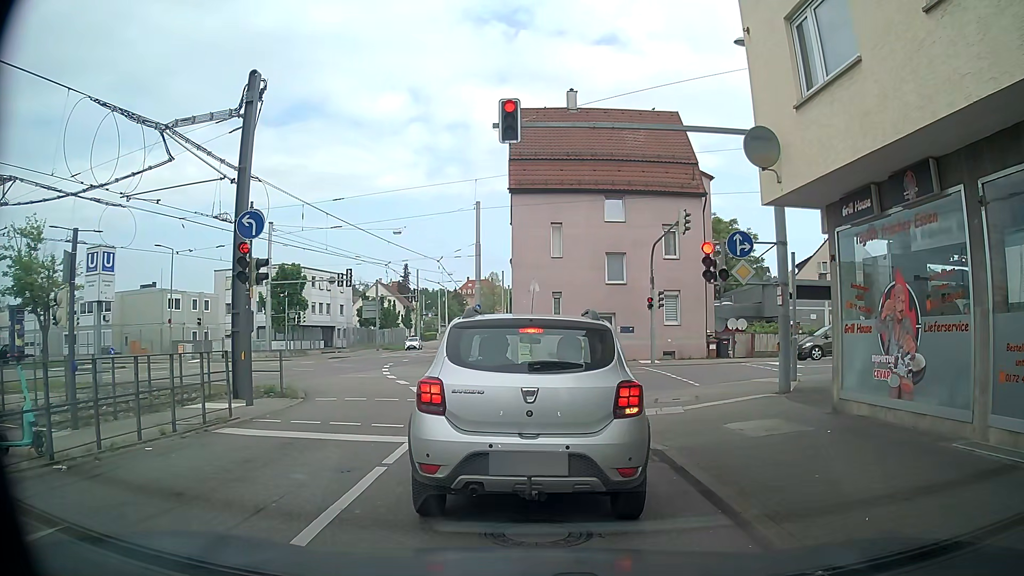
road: tertiary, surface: asphalt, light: Day
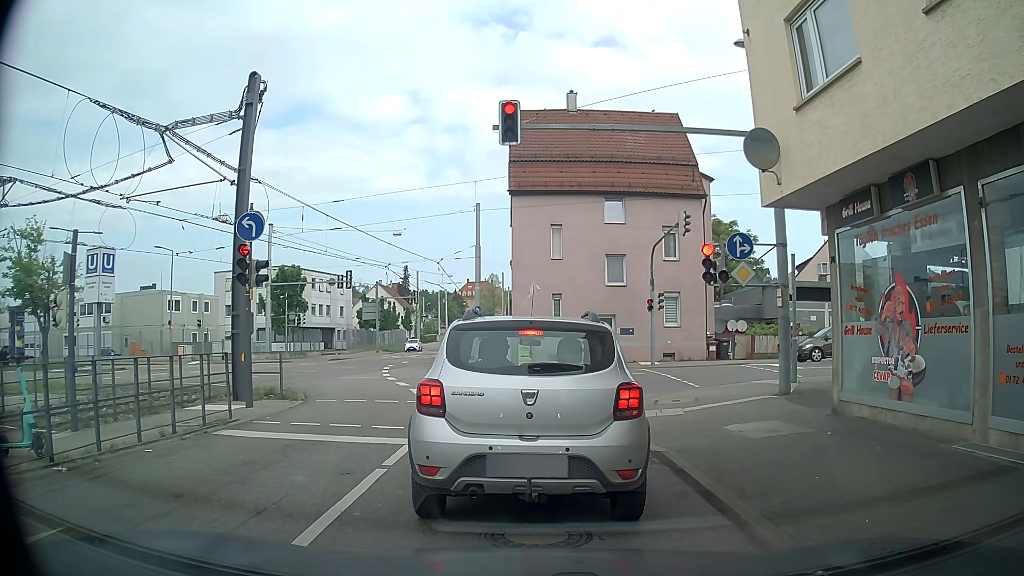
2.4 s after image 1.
(0.0, +0.1) m; 0°
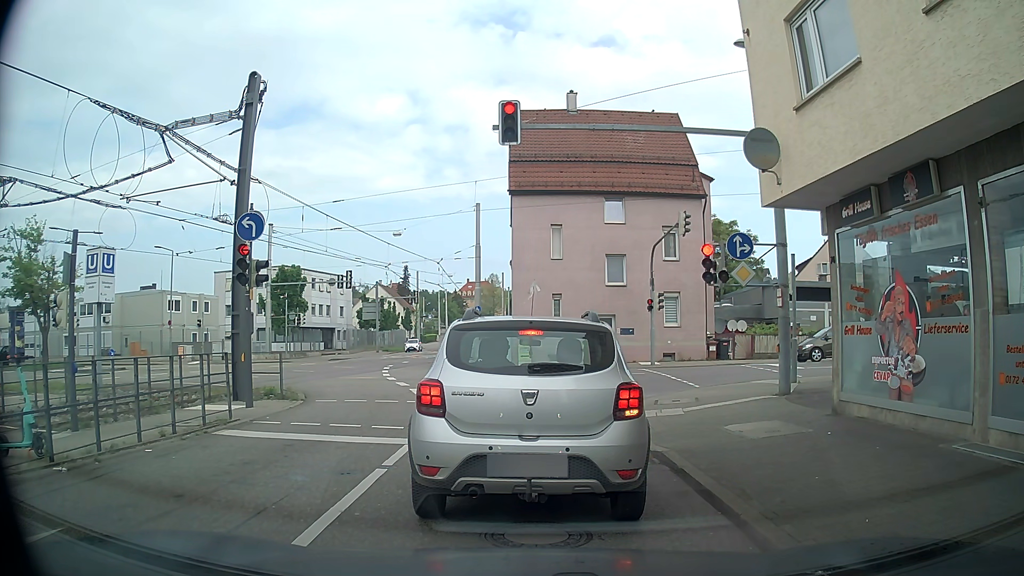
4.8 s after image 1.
(0.0, 0.0) m; 0°
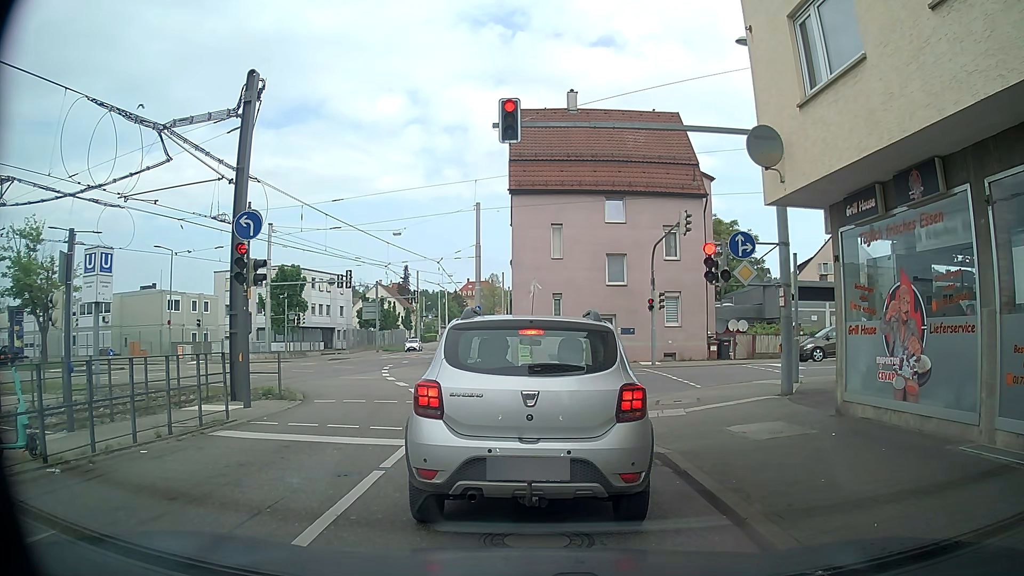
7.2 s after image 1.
(0.0, +0.2) m; 0°
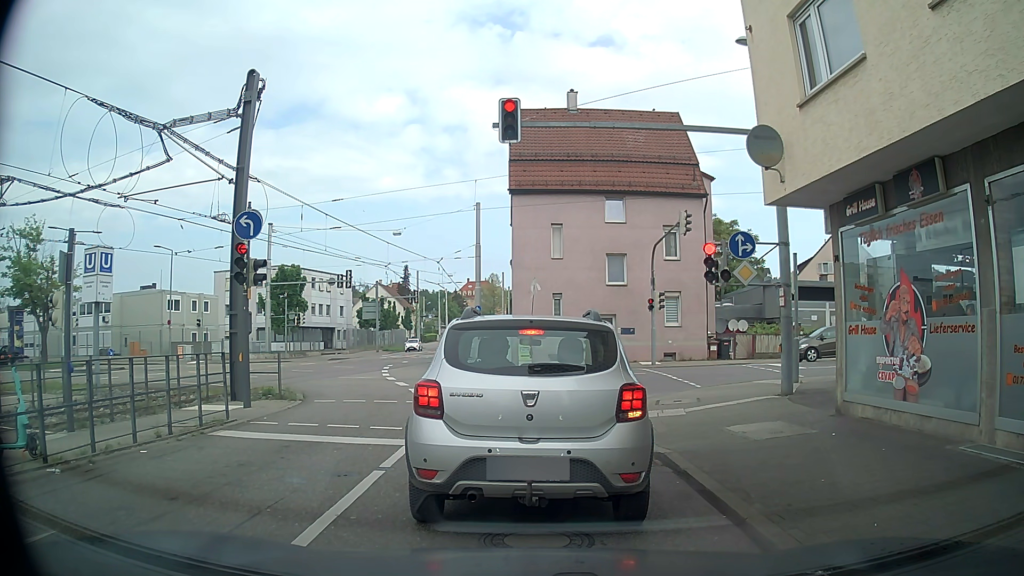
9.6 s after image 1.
(0.0, 0.0) m; 0°
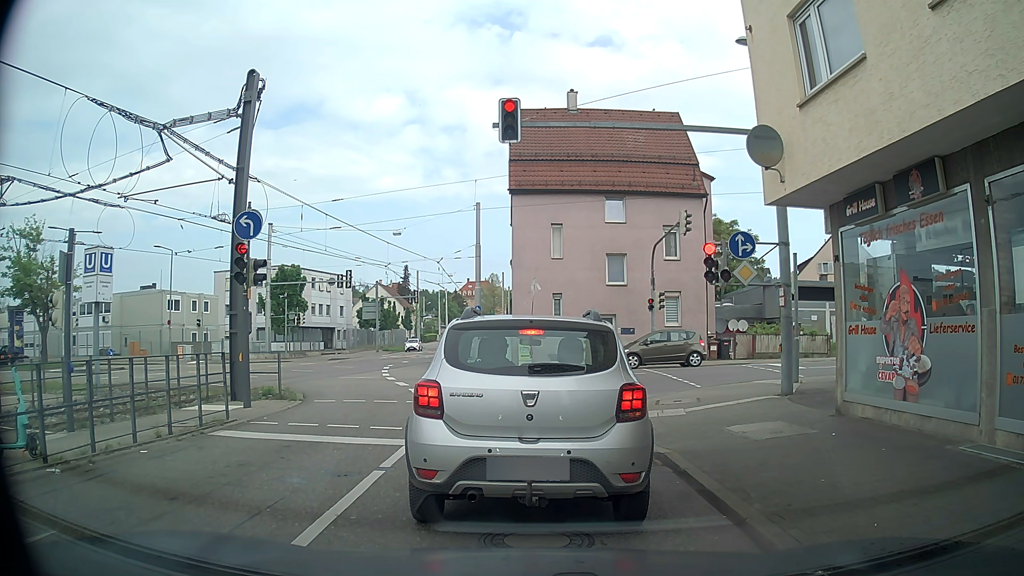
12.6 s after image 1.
(0.0, 0.0) m; 0°
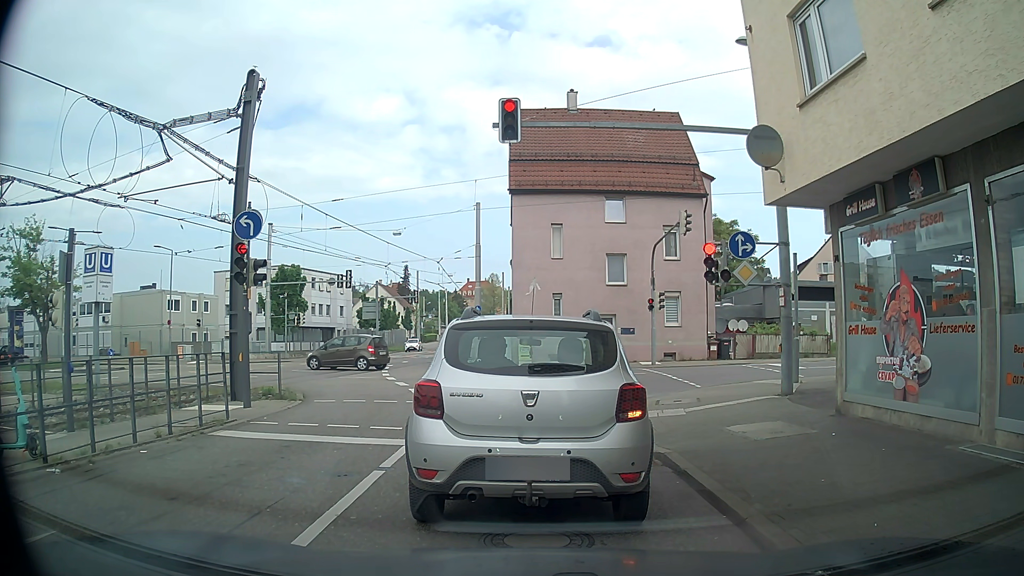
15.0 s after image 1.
(0.0, 0.0) m; 0°
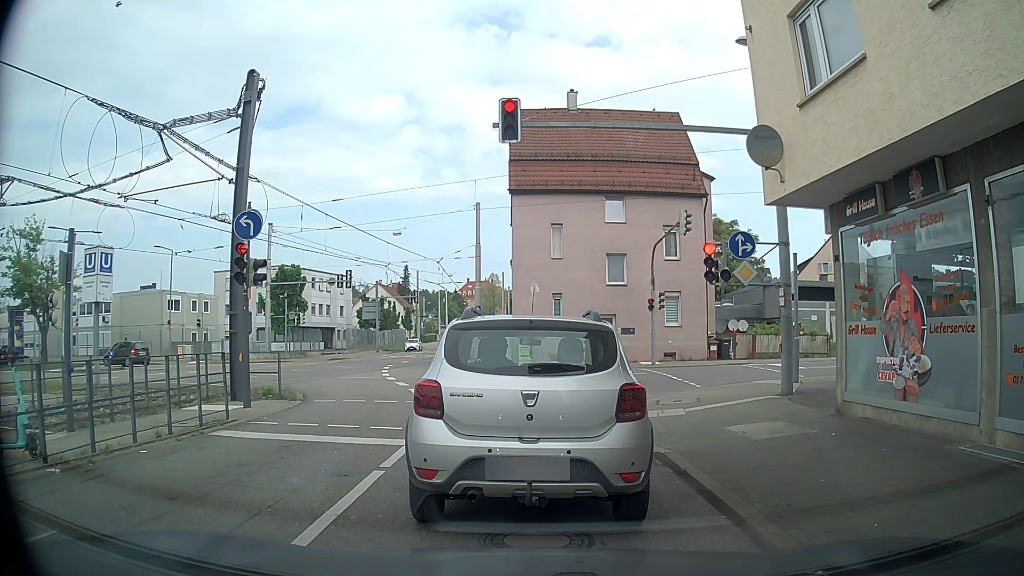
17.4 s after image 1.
(0.0, 0.0) m; 0°
